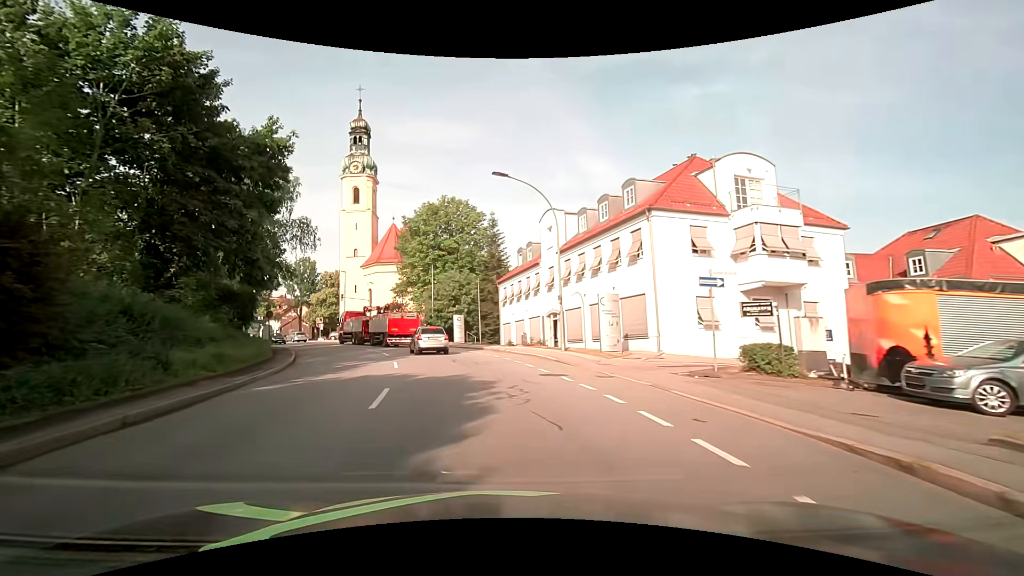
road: tertiary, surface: asphalt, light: Day
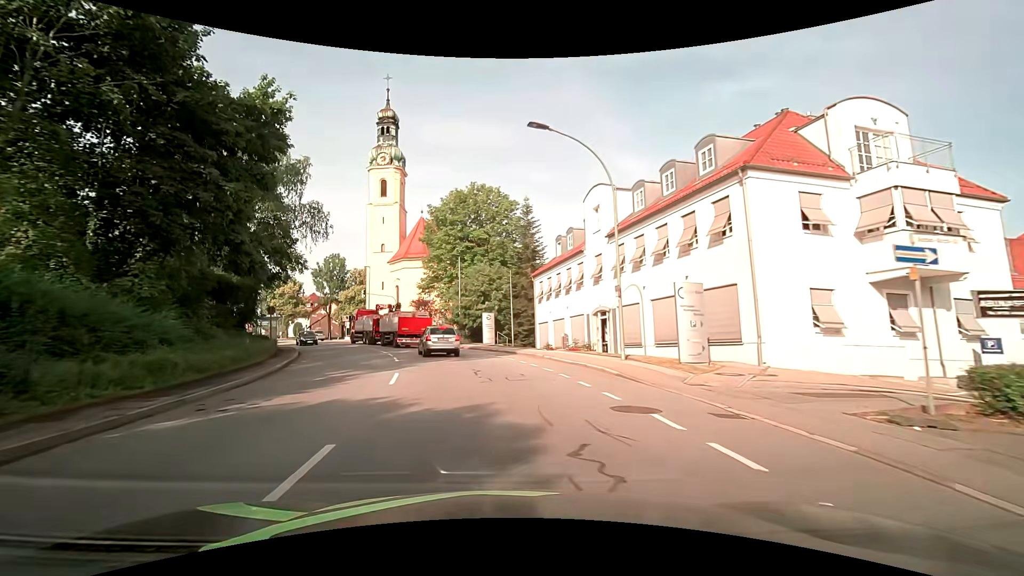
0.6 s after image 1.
(-0.2, +5.8) m; -4°
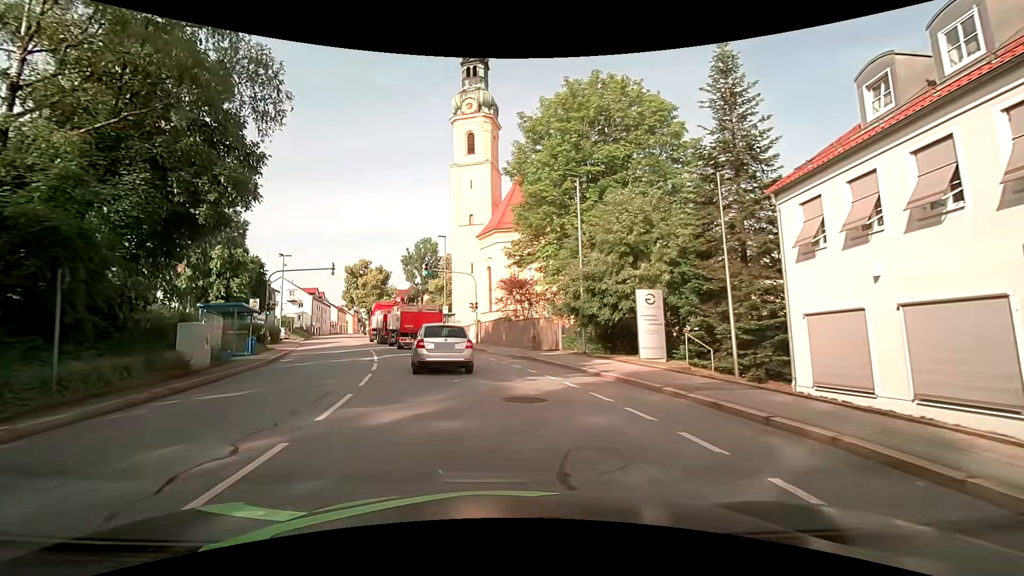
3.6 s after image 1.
(-2.2, +22.9) m; -12°
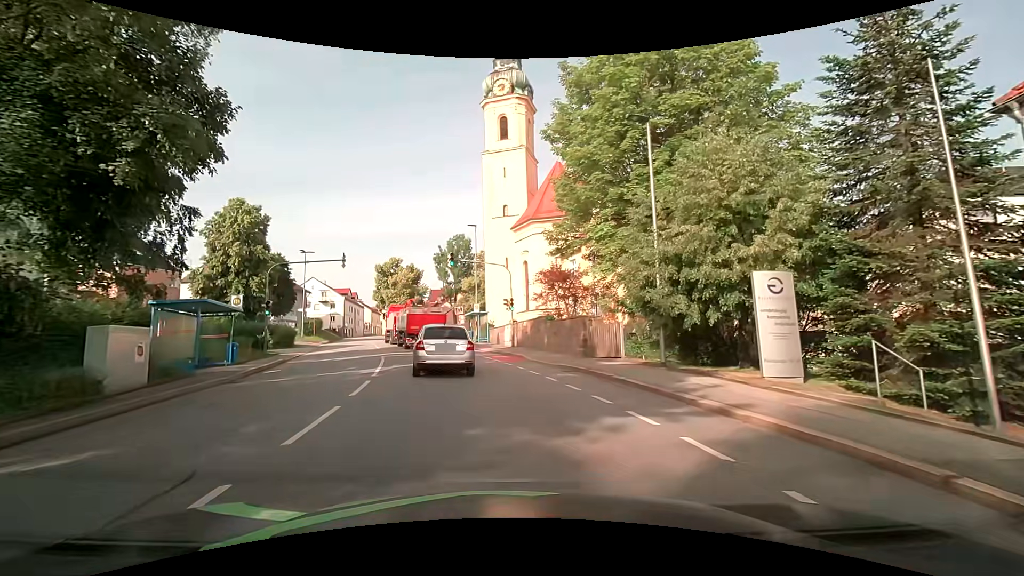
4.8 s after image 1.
(-0.2, +5.9) m; -4°
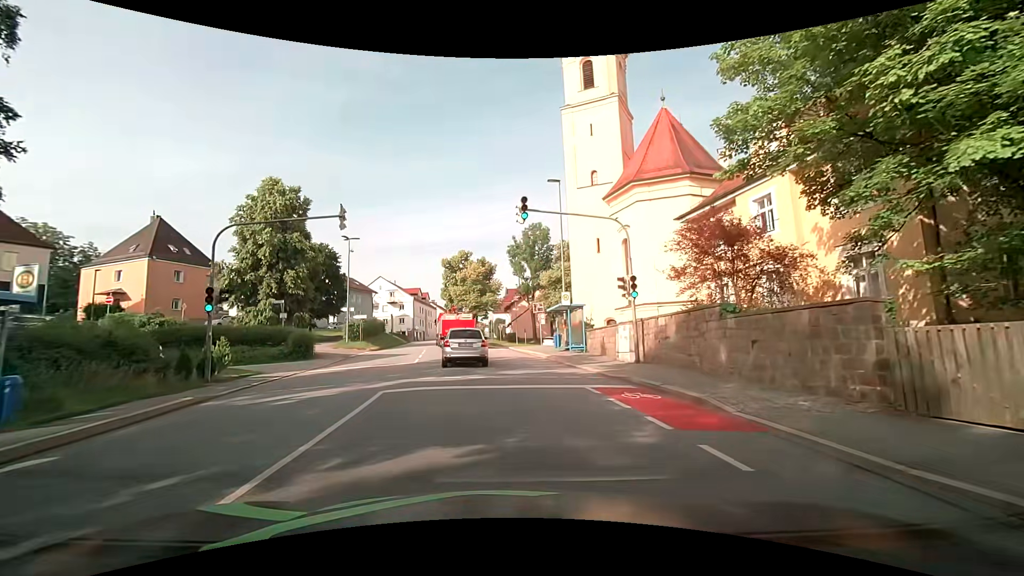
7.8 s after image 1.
(-1.1, +14.0) m; -9°
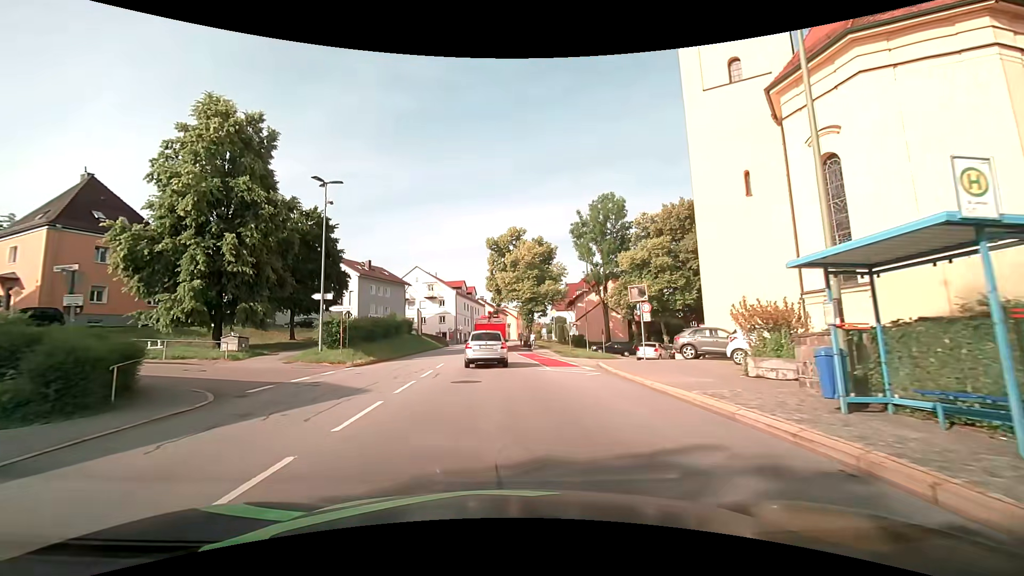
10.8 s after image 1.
(-1.1, +20.3) m; -6°
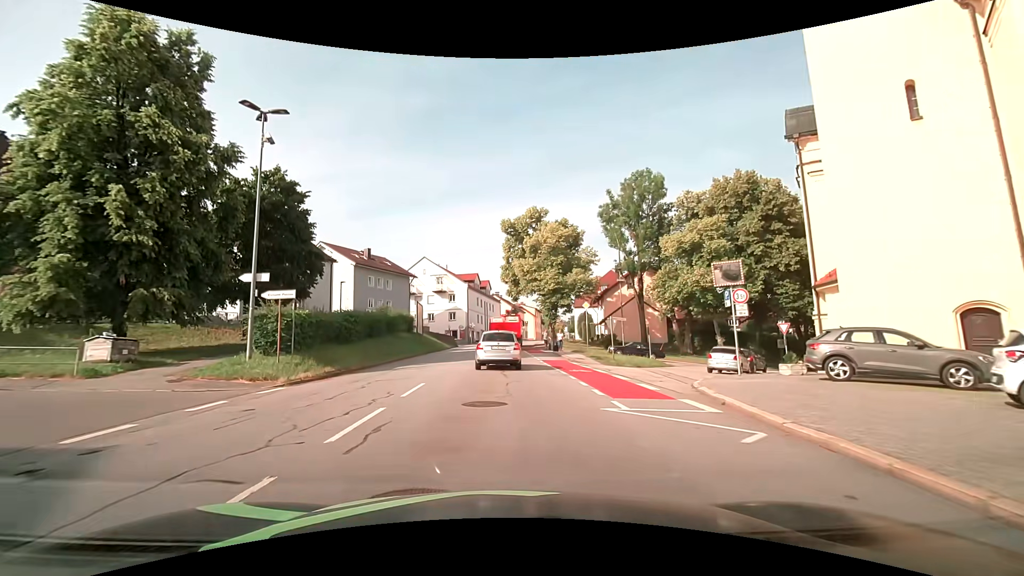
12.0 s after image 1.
(-0.2, +10.0) m; -2°
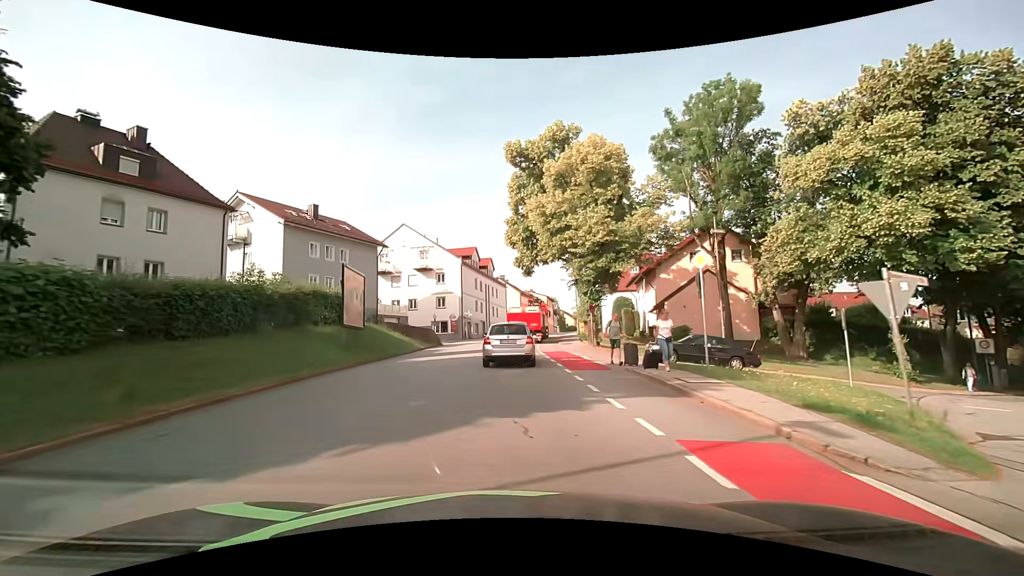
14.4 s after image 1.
(-0.1, +20.6) m; -1°
